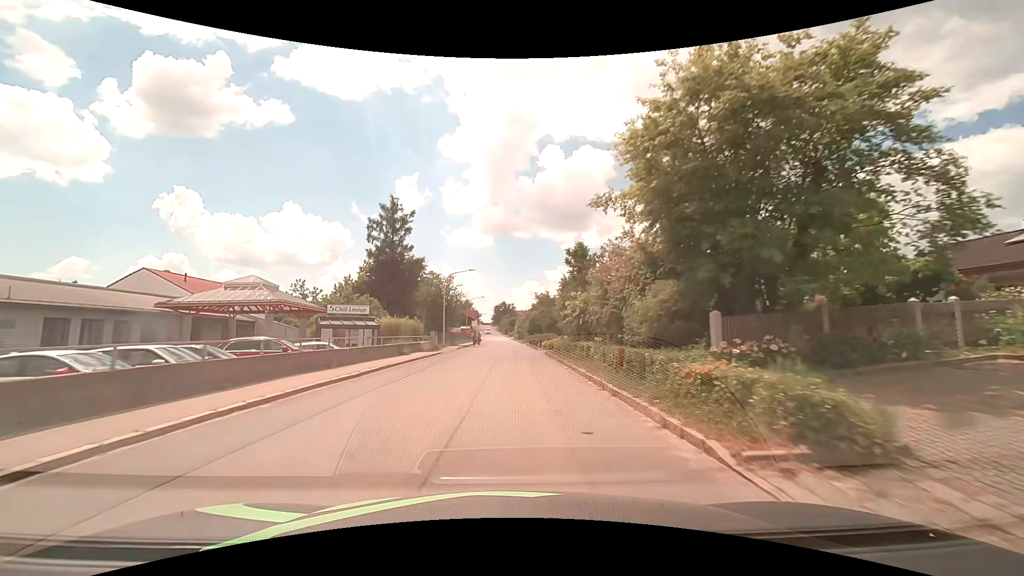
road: tertiary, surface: asphalt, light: Day
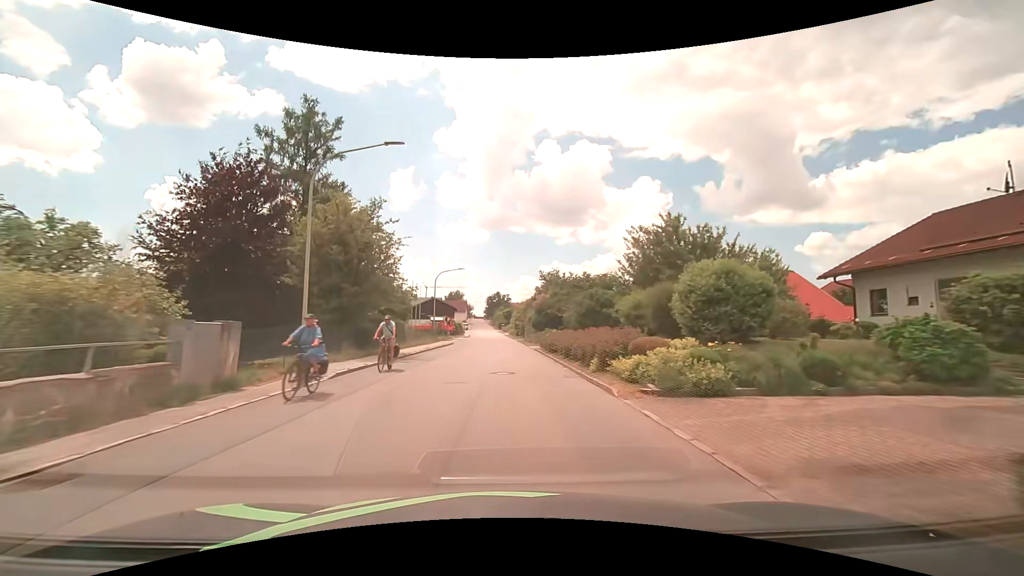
(+0.3, +31.0) m; +1°
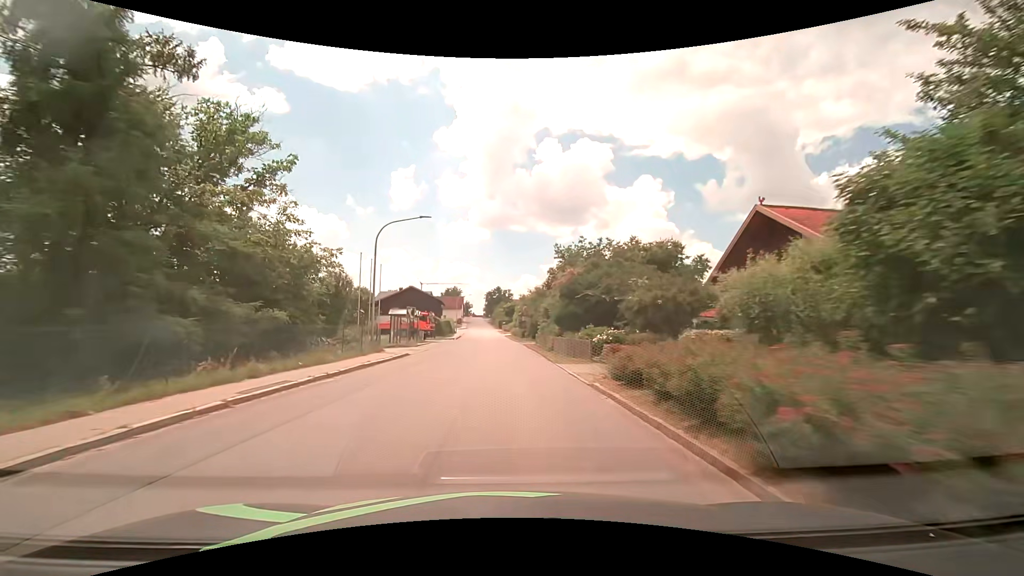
(-0.1, +23.2) m; 0°
(0, +10) (0, +20) (0, +30) (0, +40) (-1, +50) (-1, +60) (-2, +70) (-2, +80) (-3, +90) (-3, +100) m
